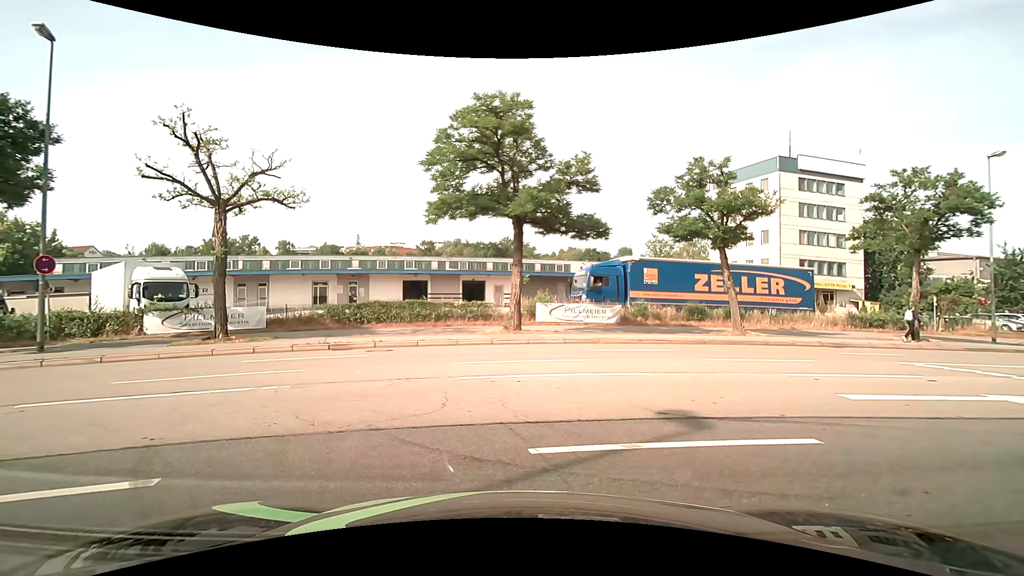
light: Day
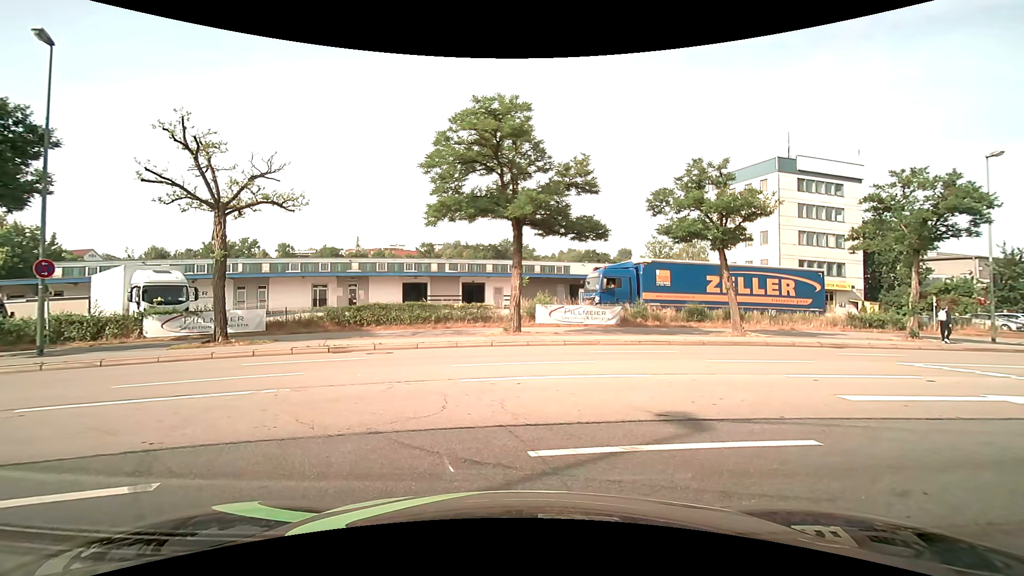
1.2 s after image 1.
(0.0, +0.1) m; 0°
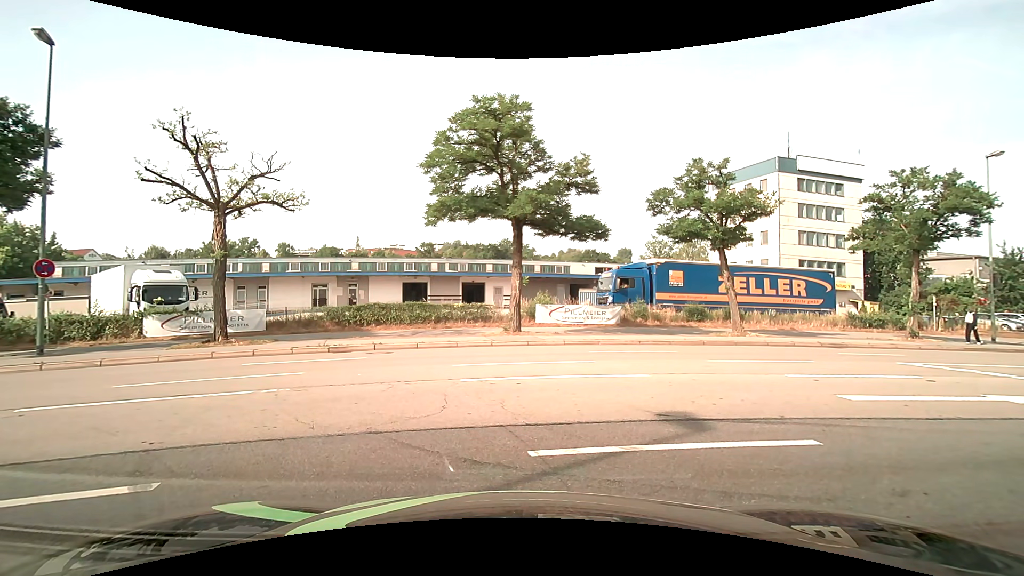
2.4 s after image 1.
(0.0, 0.0) m; 0°
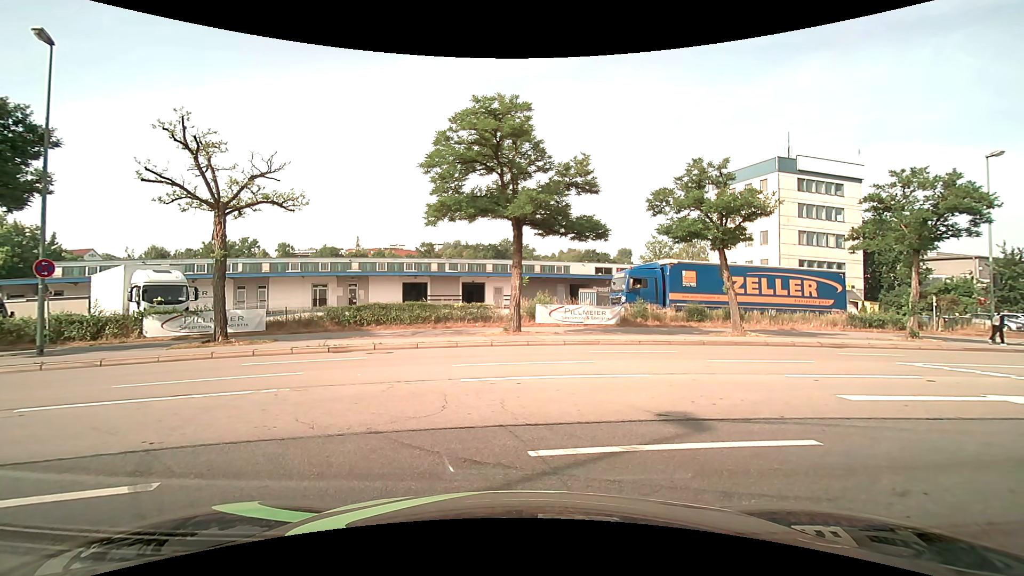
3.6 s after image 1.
(0.0, 0.0) m; 0°
